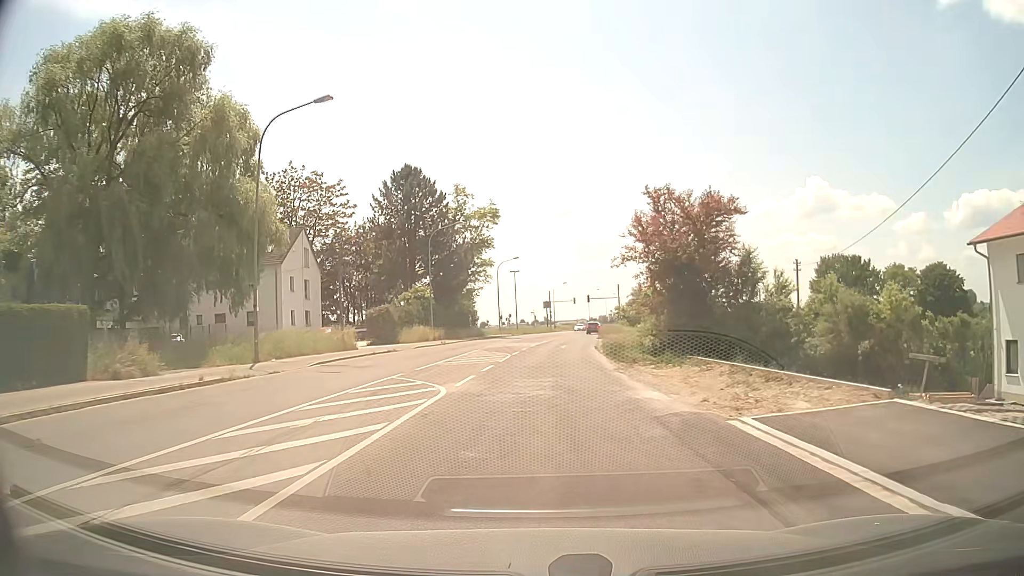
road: tertiary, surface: asphalt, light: Day
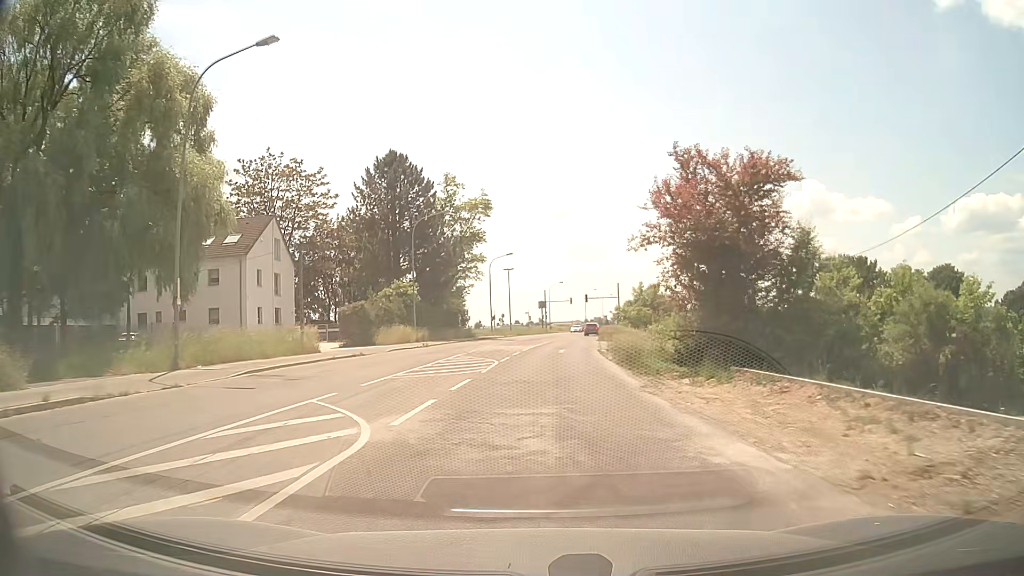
(0.0, +6.1) m; 0°
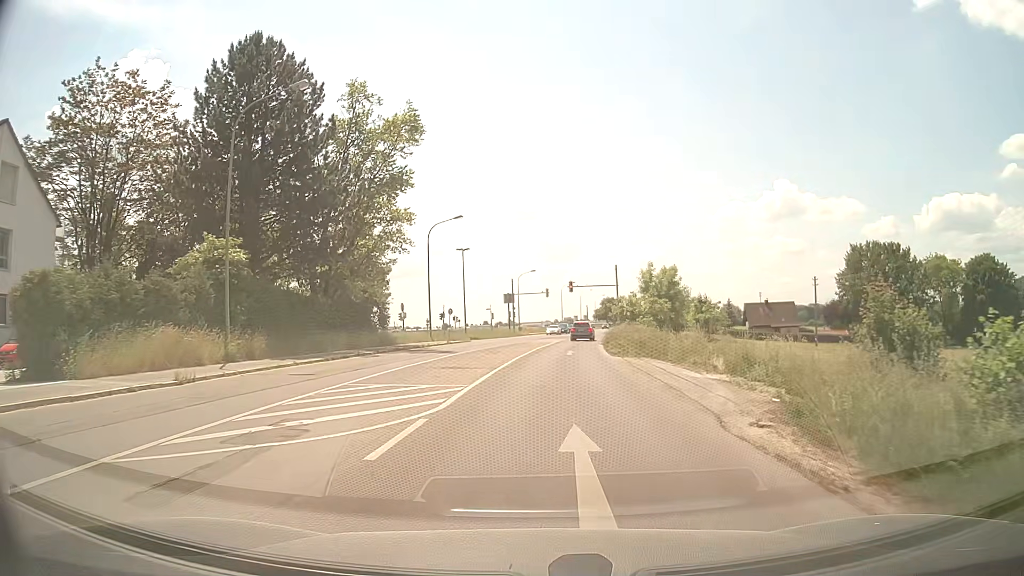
(+0.7, +29.9) m; +3°
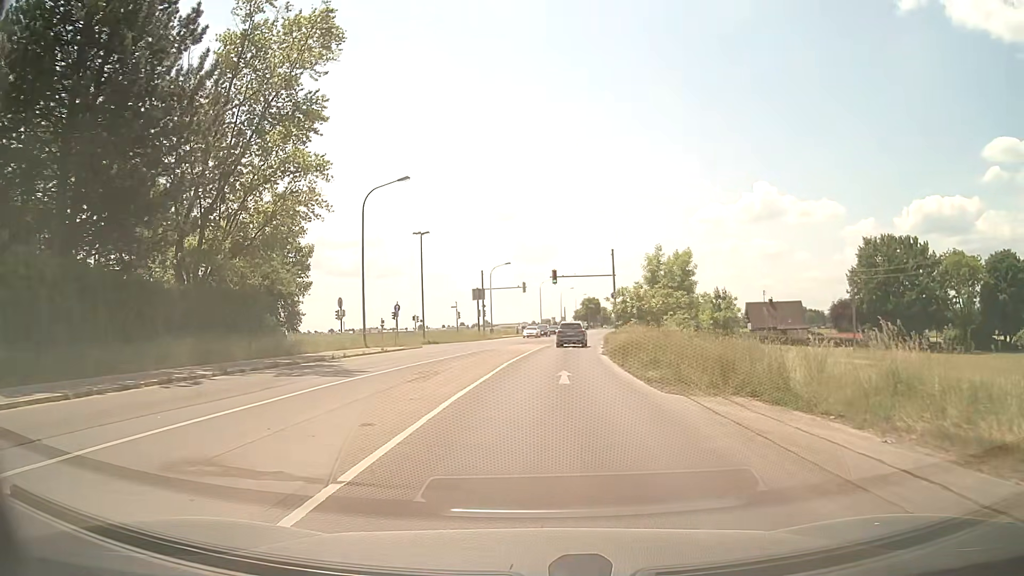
(+0.2, +15.4) m; +2°
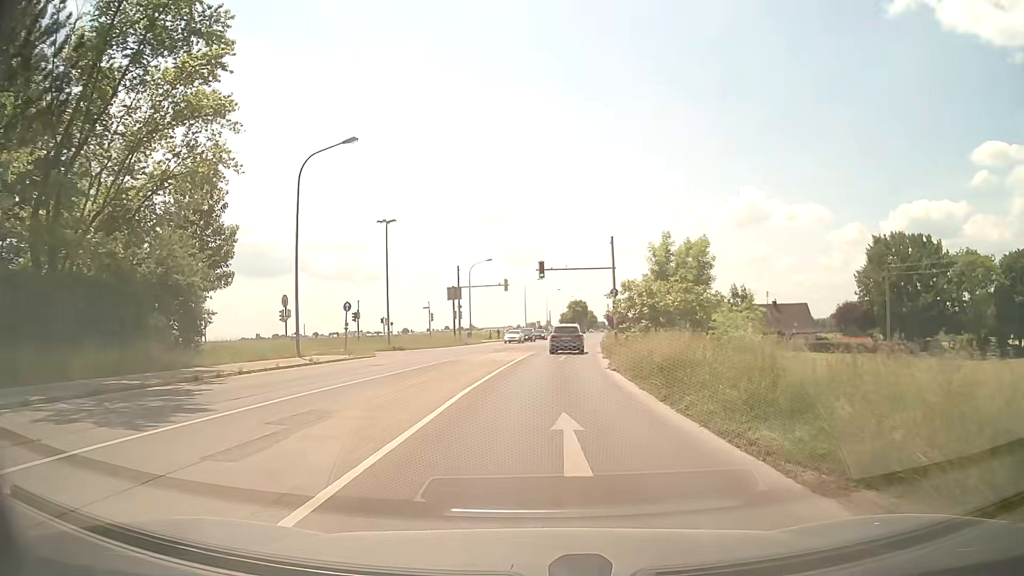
(+0.1, +9.8) m; +1°
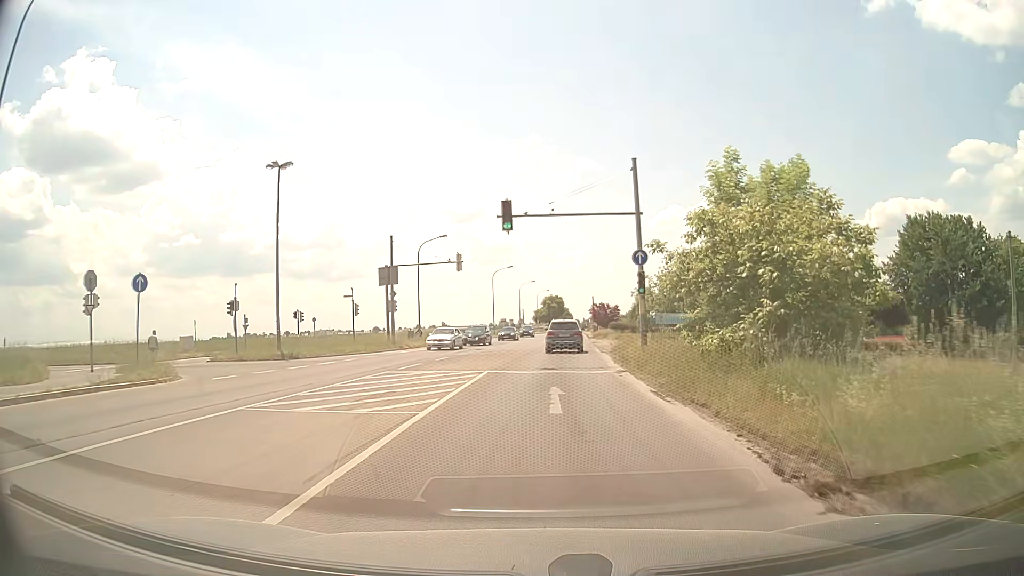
(+0.5, +20.6) m; +3°
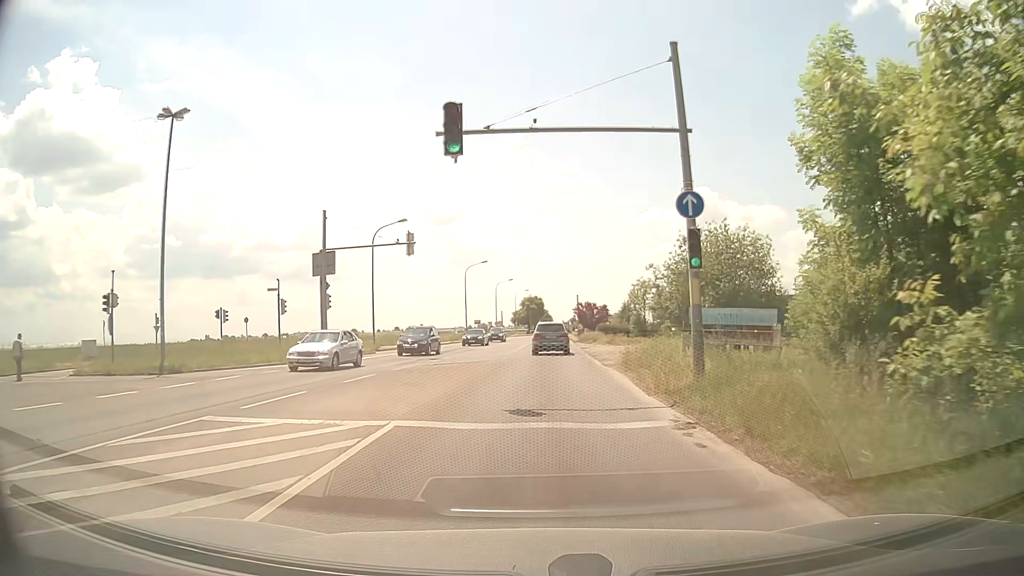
(+0.2, +11.1) m; +2°
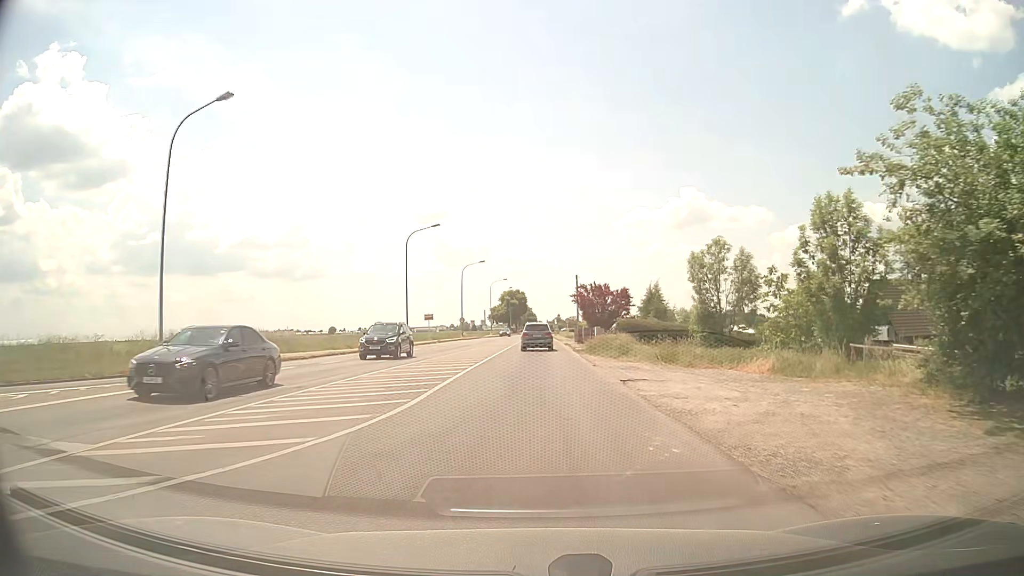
(+0.5, +31.7) m; +1°
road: secondary
(0, +10) (0, +20) (0, +30) (0, +40) (0, +50) (0, +60) (0, +70) (+1, +80) (+1, +90) (+1, +100) m
